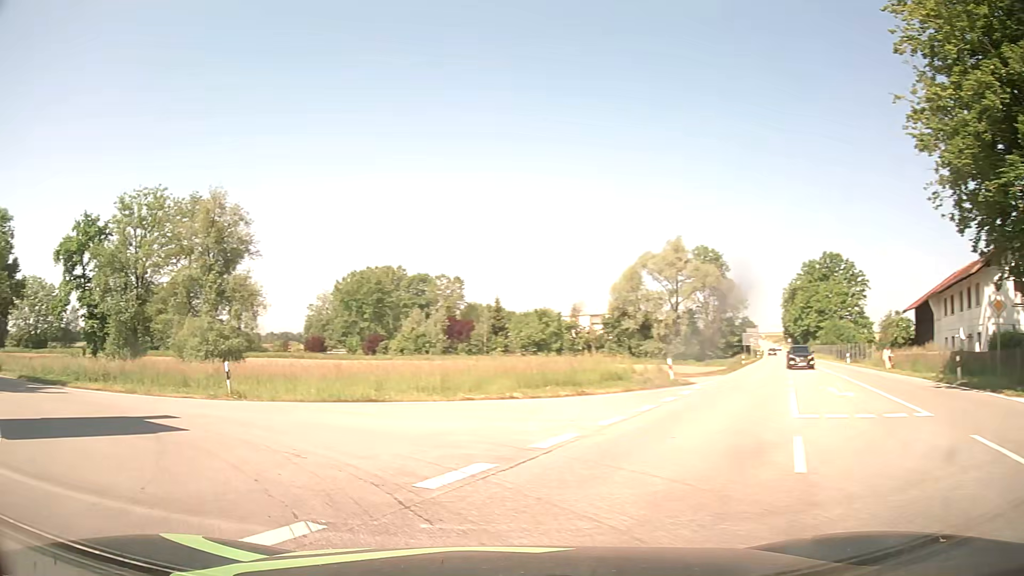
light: Day
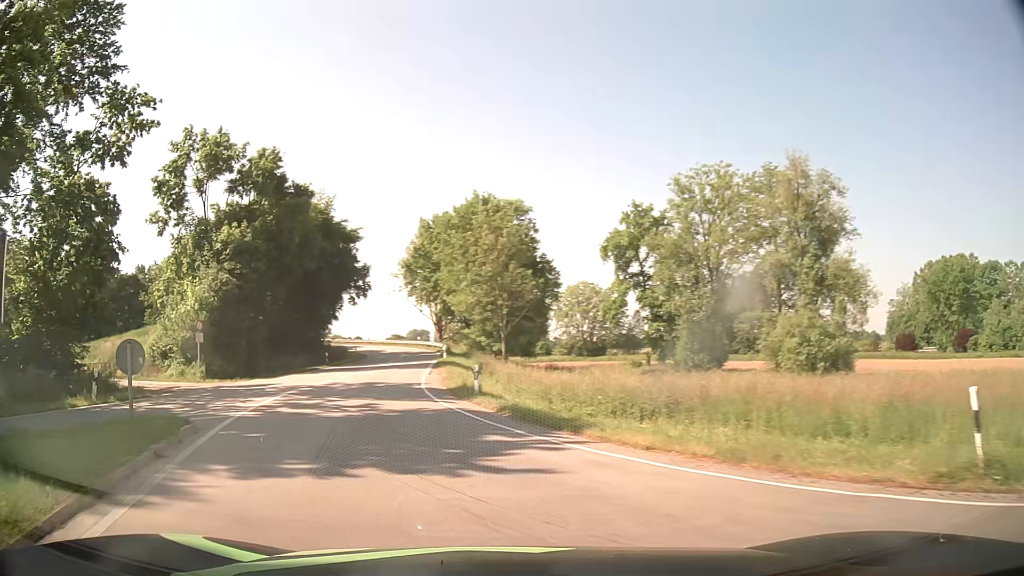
(-5.1, +10.7) m; -48°
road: primary_link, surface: asphalt
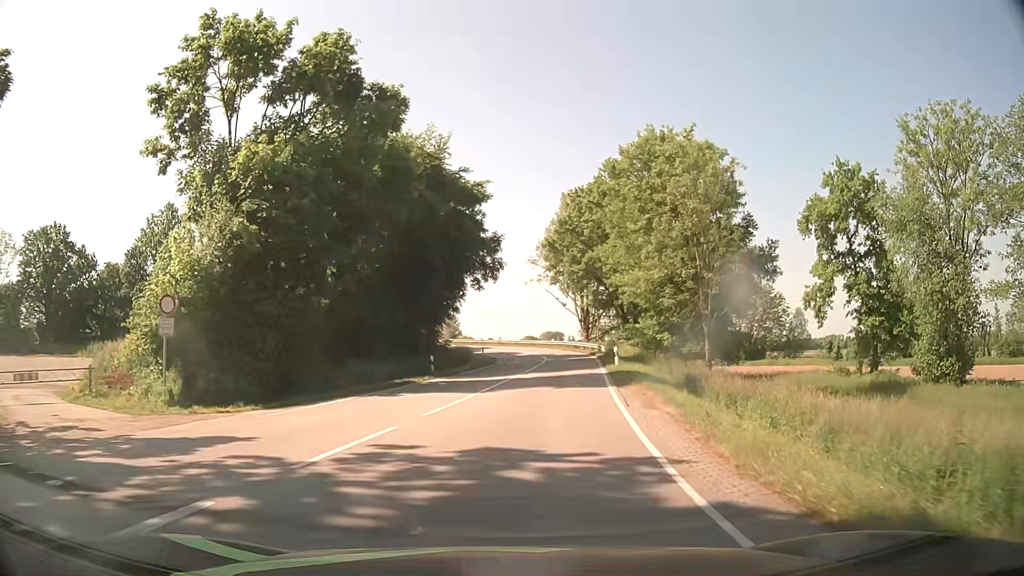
(-3.4, +18.0) m; -12°
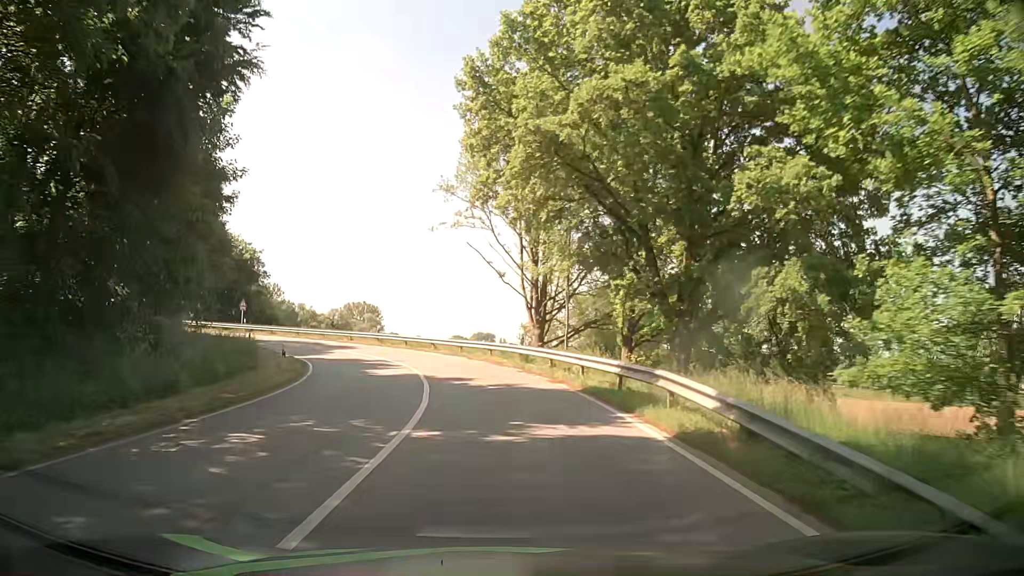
(+3.1, +39.8) m; +6°
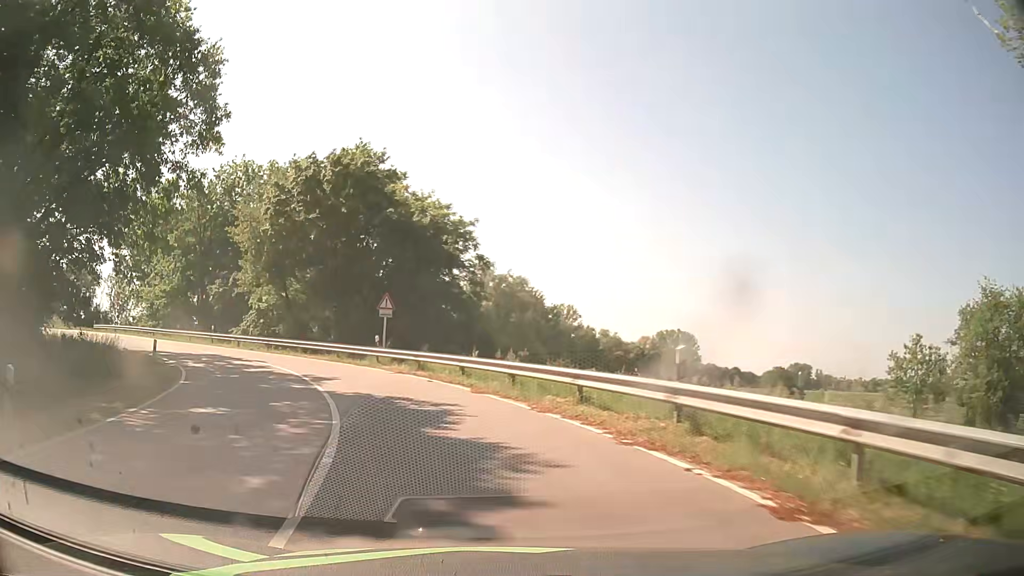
(-5.8, +36.2) m; -26°
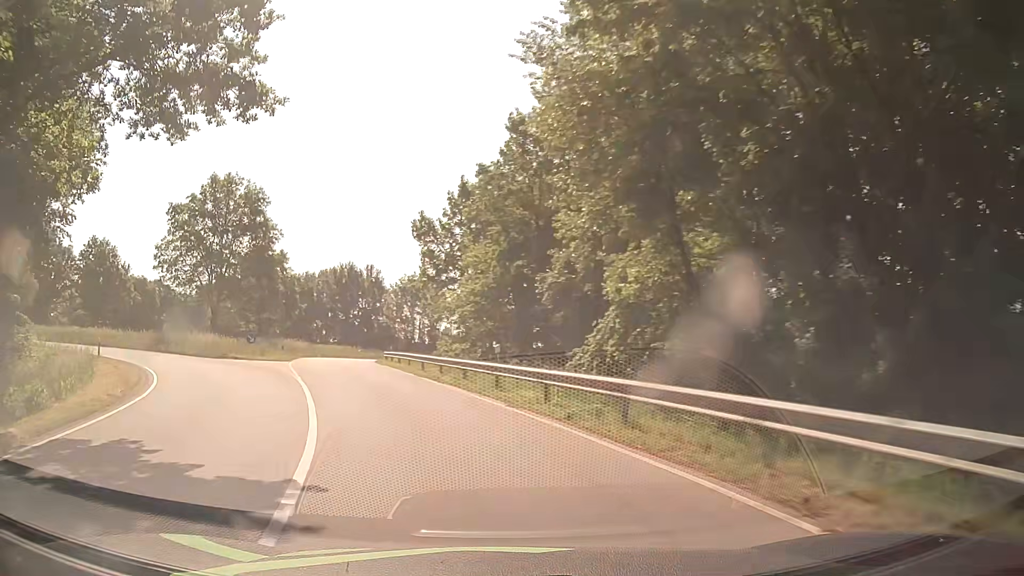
(-8.2, +27.3) m; -34°
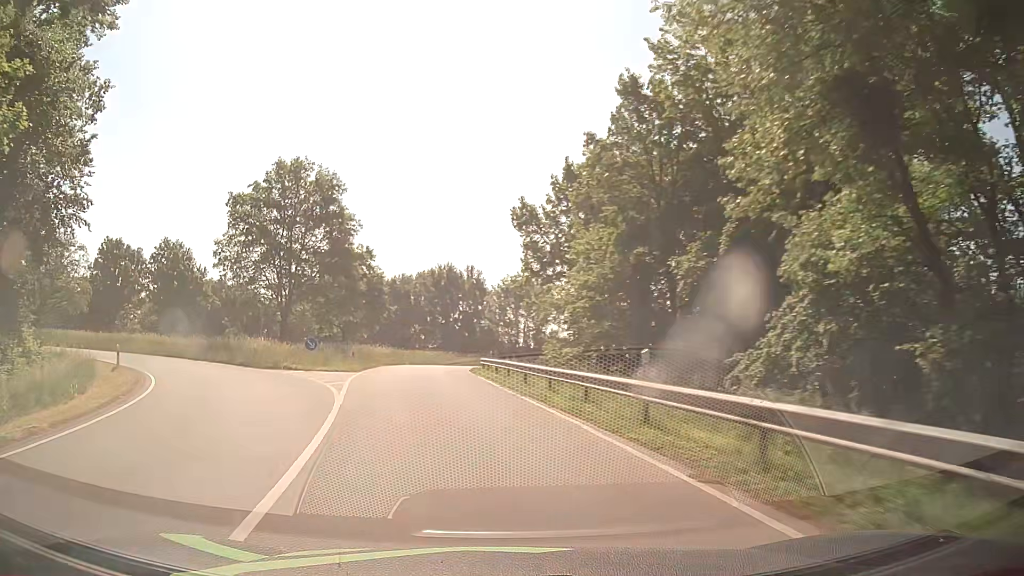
(-0.6, +7.3) m; -9°
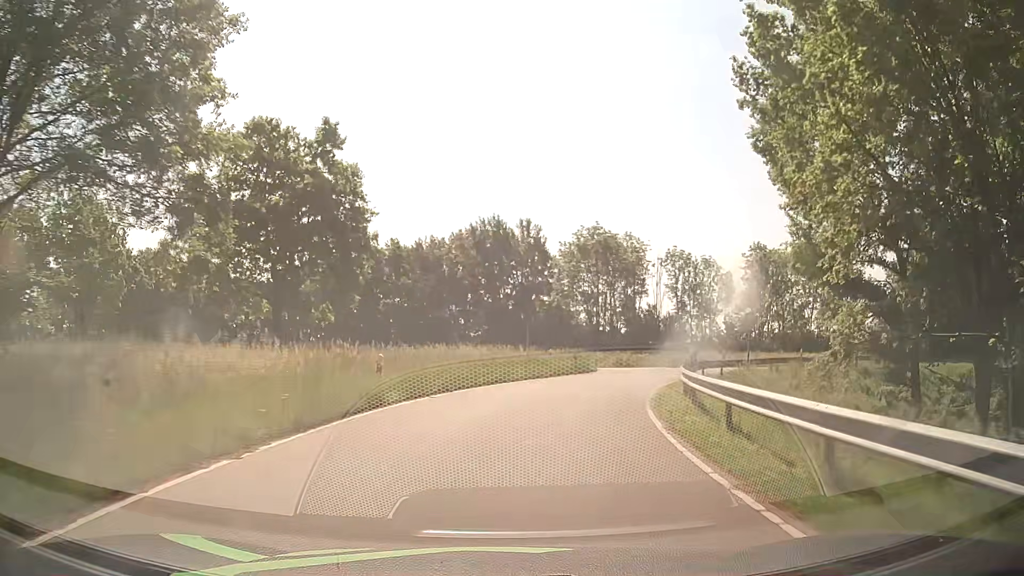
(-4.4, +36.6) m; -4°
(0, +10) (+2, +20) (+6, +29) (+11, +38) (+19, +44) (+28, +48) (+37, +51) (+47, +54) (+56, +57) (+66, +60) m
